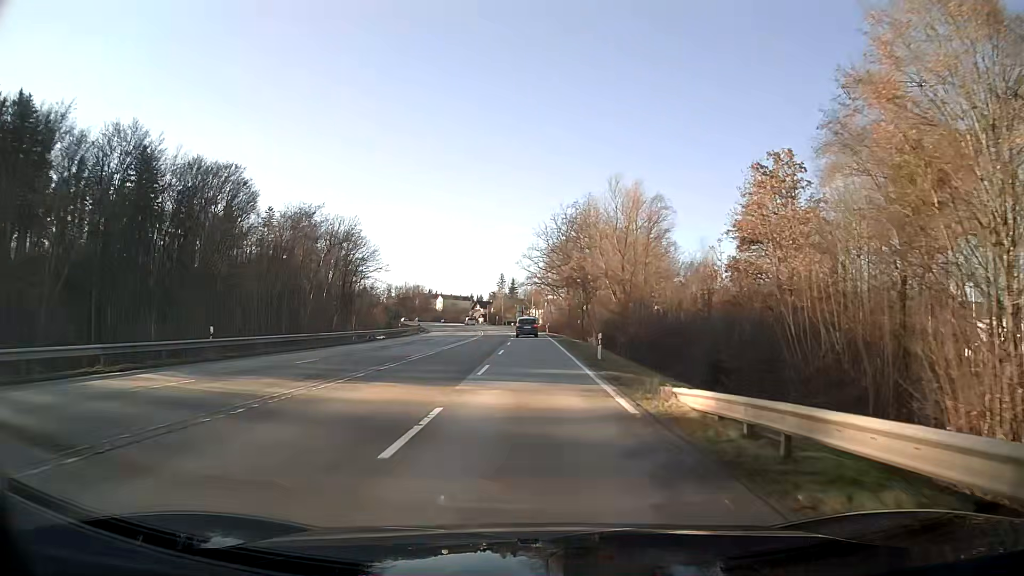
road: secondary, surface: asphalt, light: Day
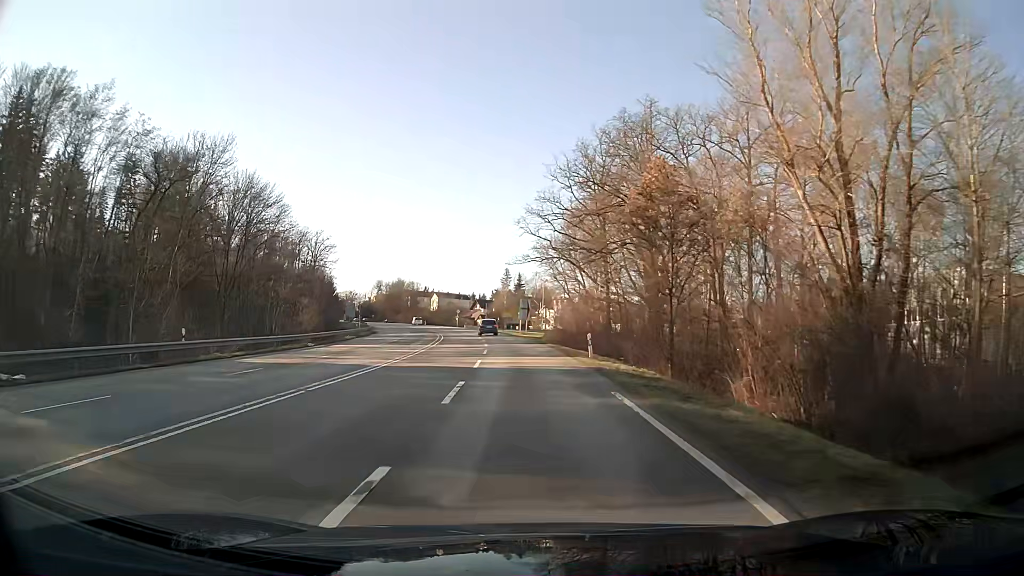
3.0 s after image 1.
(-0.2, +49.2) m; -1°
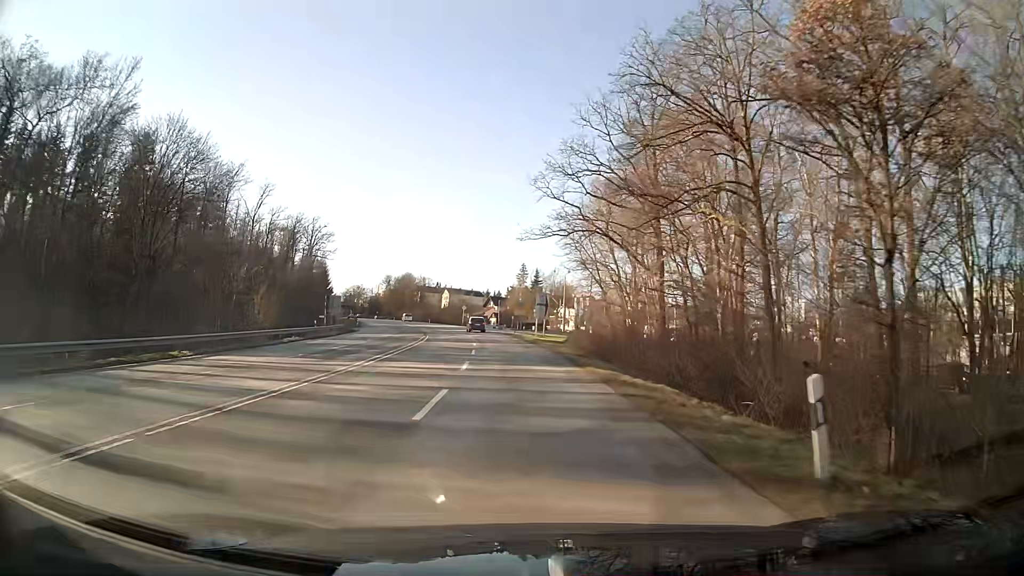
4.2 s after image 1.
(-0.2, +19.9) m; -1°
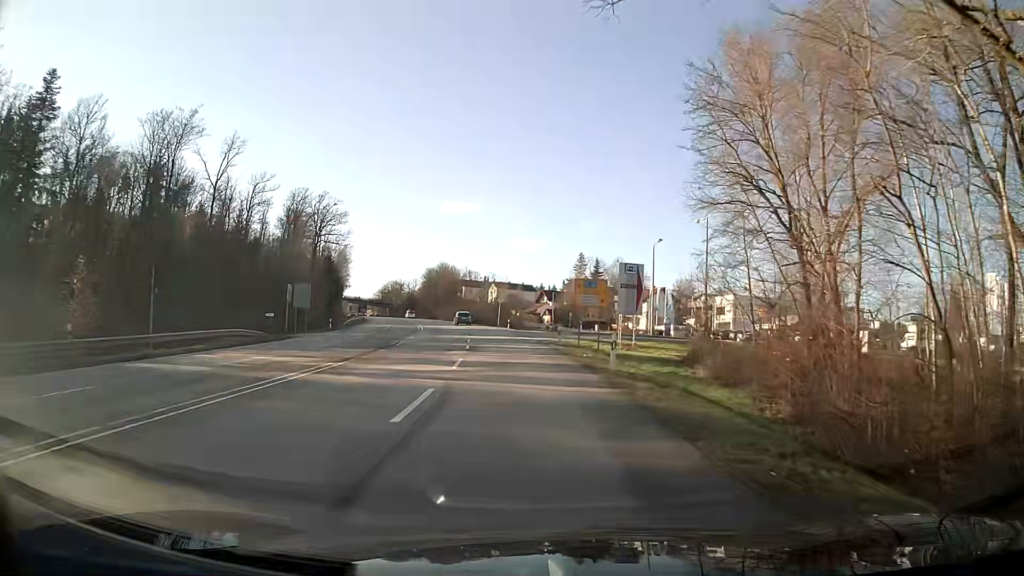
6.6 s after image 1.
(-1.3, +36.6) m; -5°
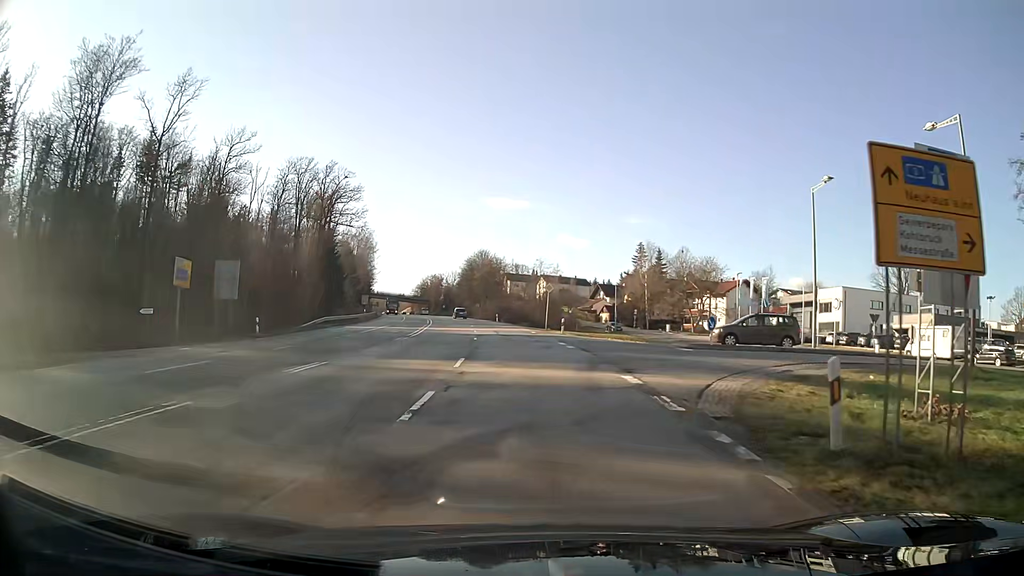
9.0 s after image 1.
(-0.9, +27.8) m; -3°
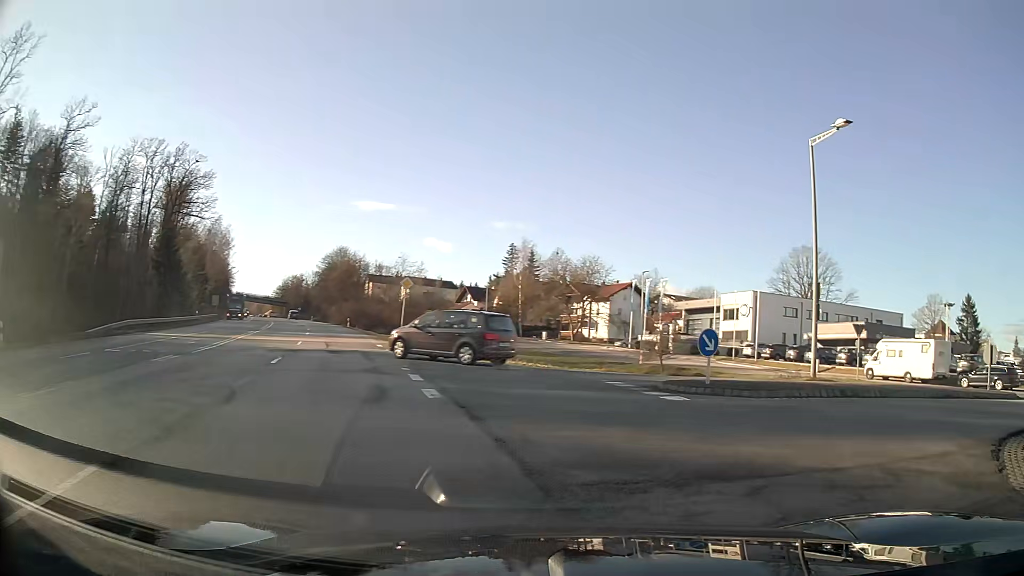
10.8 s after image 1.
(+1.0, +13.2) m; +16°
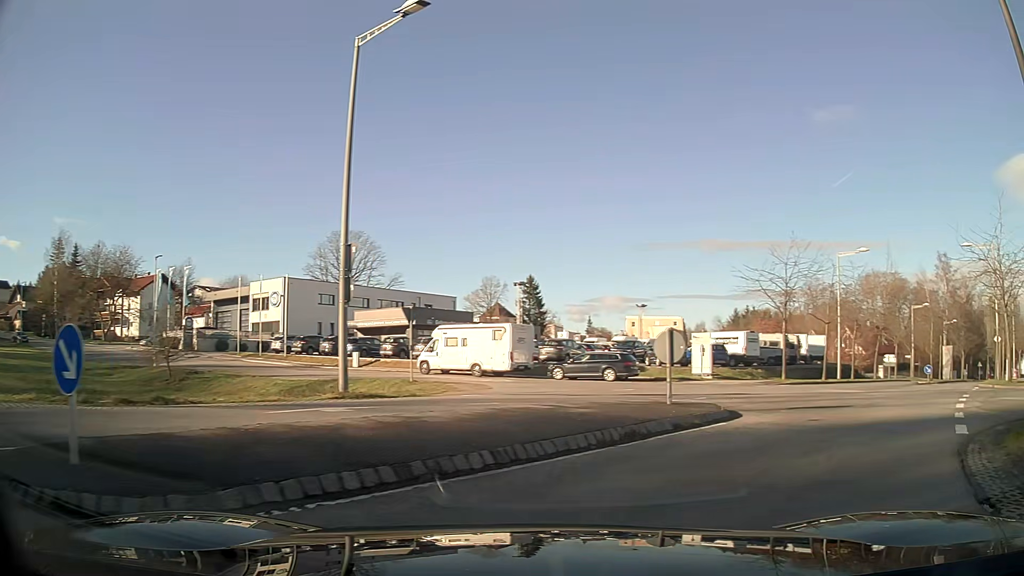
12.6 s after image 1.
(+2.7, +8.1) m; +40°
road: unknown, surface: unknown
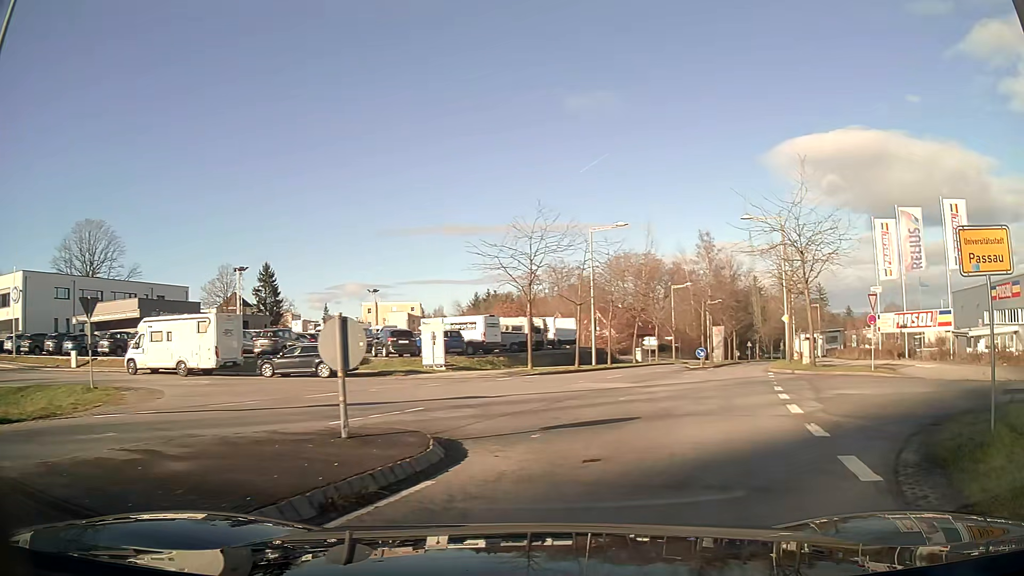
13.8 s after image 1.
(+0.9, +4.8) m; +19°
(0, +10) (-2, +19) (-11, +24) (-21, +26) (-31, +27) (-41, +28) (-50, +30) (-53, +39) (-52, +49) (-51, +59) m
